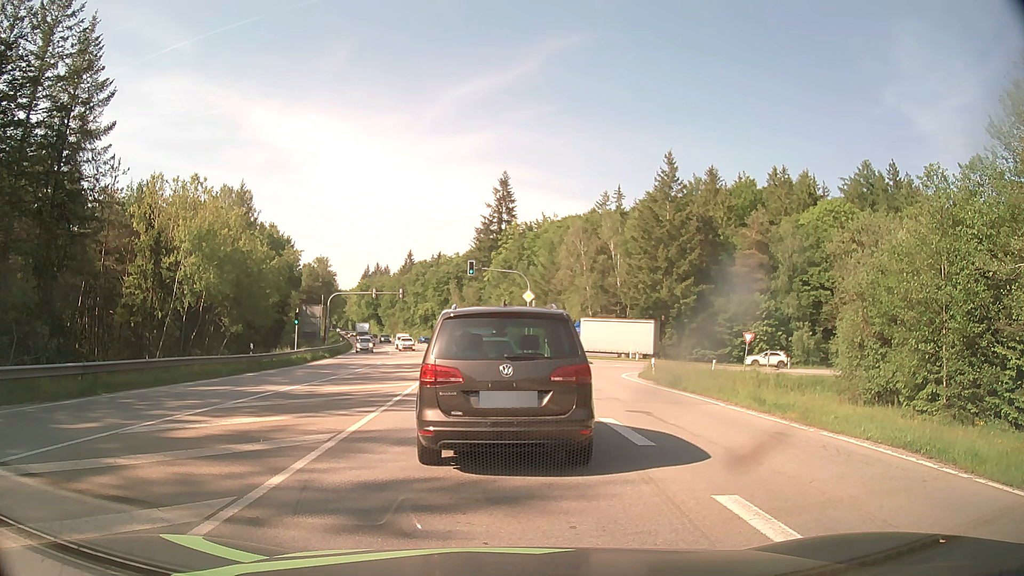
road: secondary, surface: asphalt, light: Day
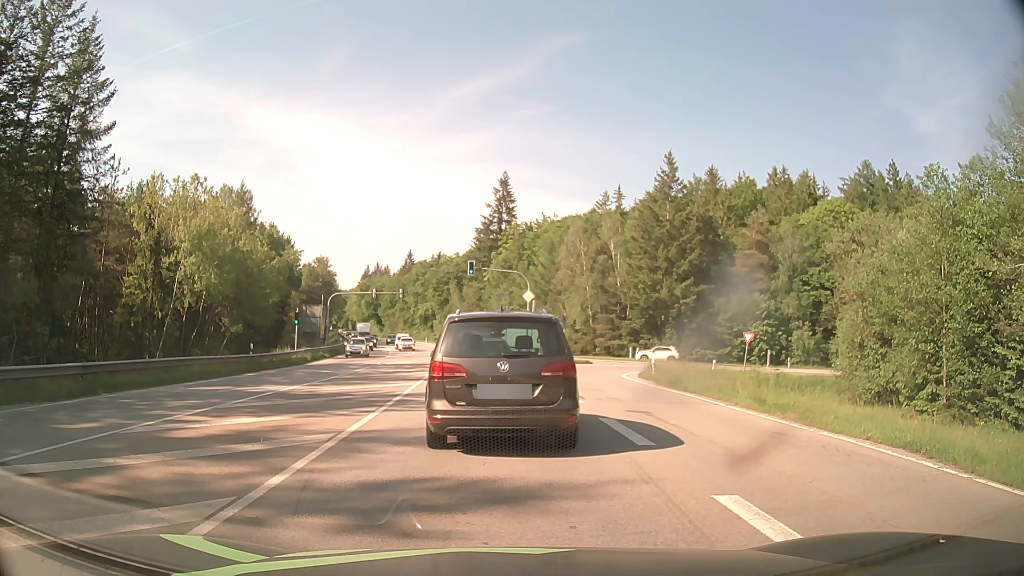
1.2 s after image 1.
(0.0, 0.0) m; 0°
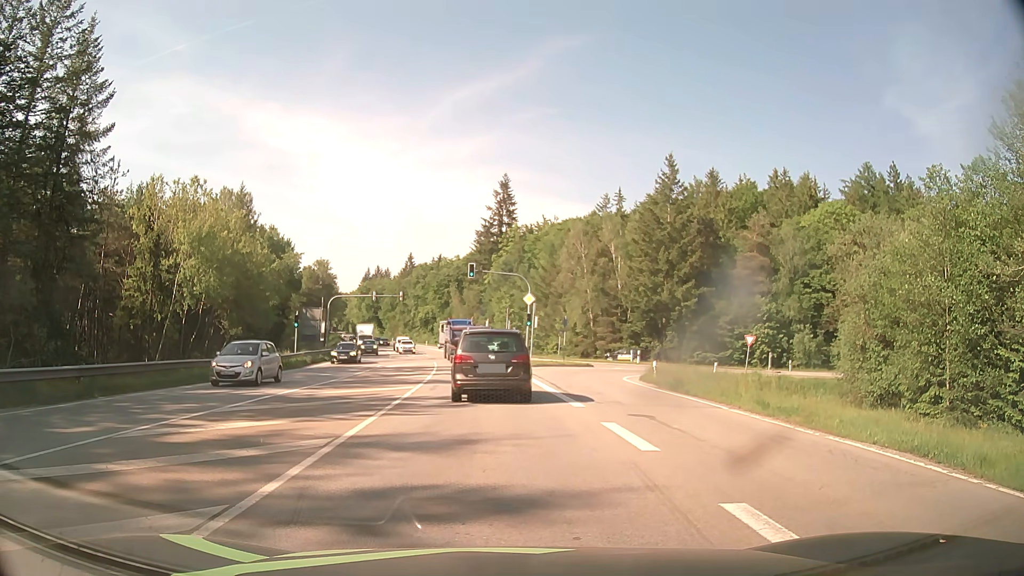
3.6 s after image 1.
(0.0, +0.2) m; 0°
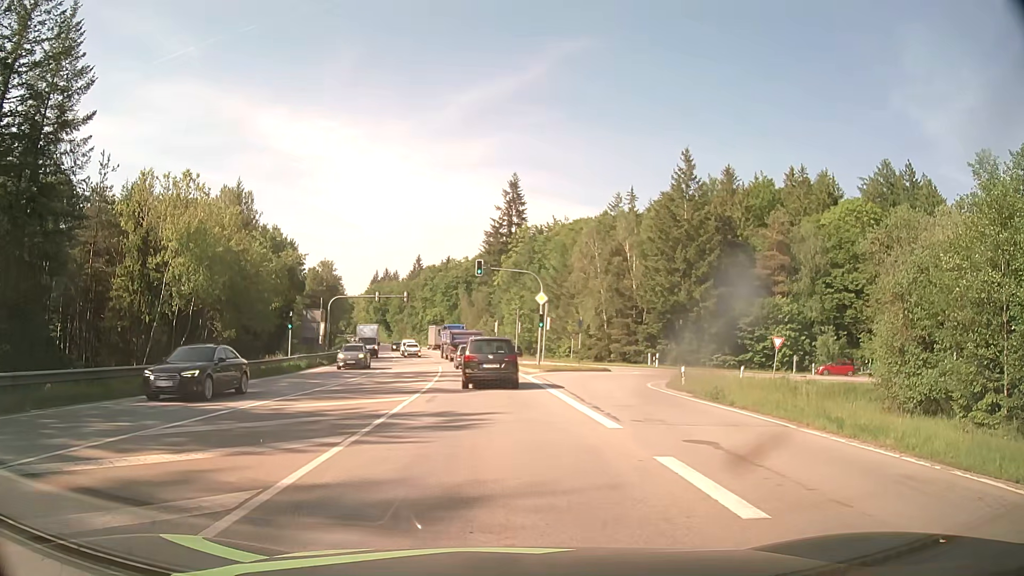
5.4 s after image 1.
(-0.2, +3.7) m; -2°
(0, +10) (-1, +20) (-1, +30) (-2, +40) (-3, +50) (-5, +60) (-7, +70) (-8, +79) (-11, +89) (-13, +99) m
